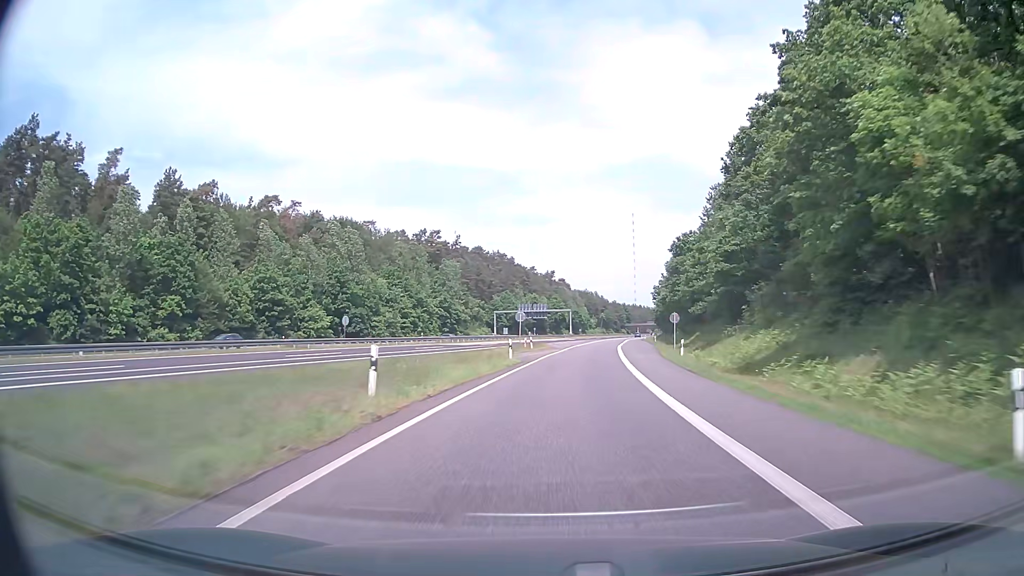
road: motorway_link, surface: asphalt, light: Day
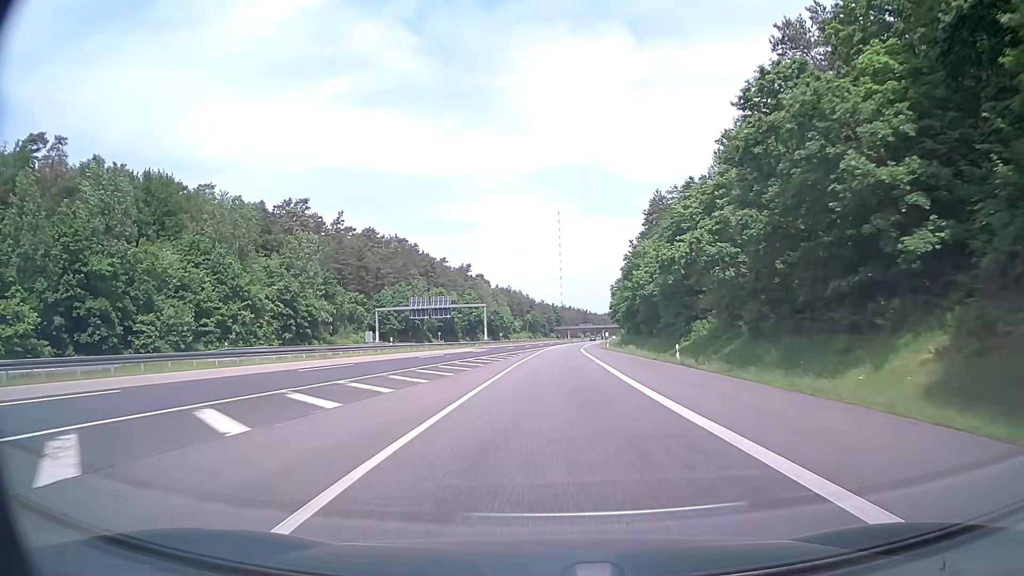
(+4.4, +57.8) m; +7°
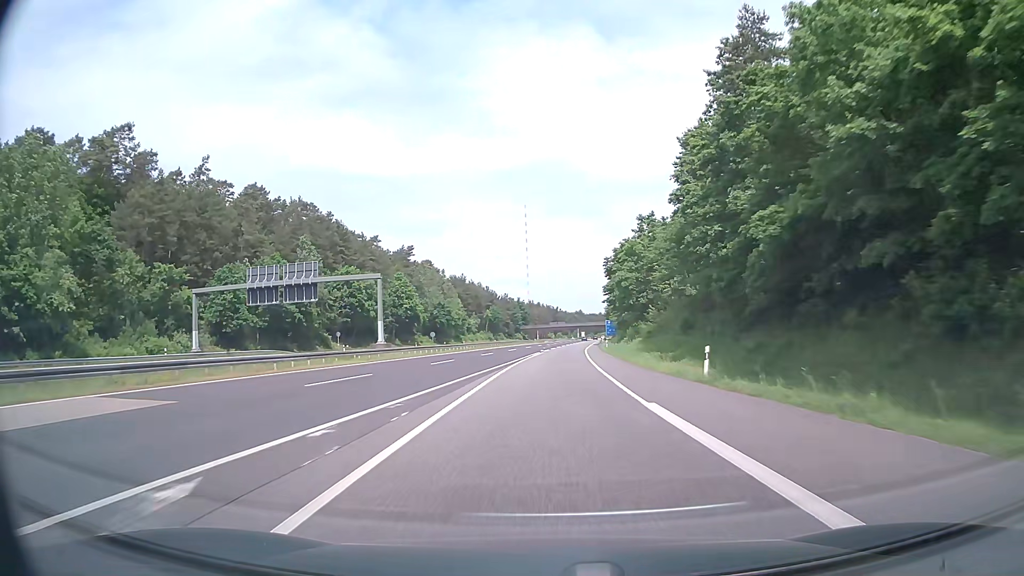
(+1.4, +61.9) m; +3°
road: motorway
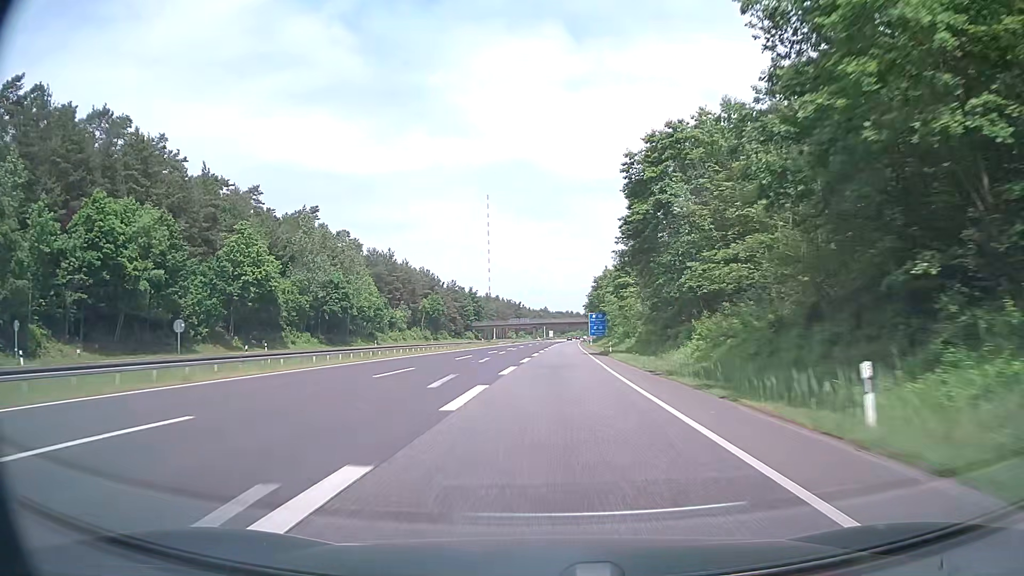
(+2.1, +66.9) m; +3°
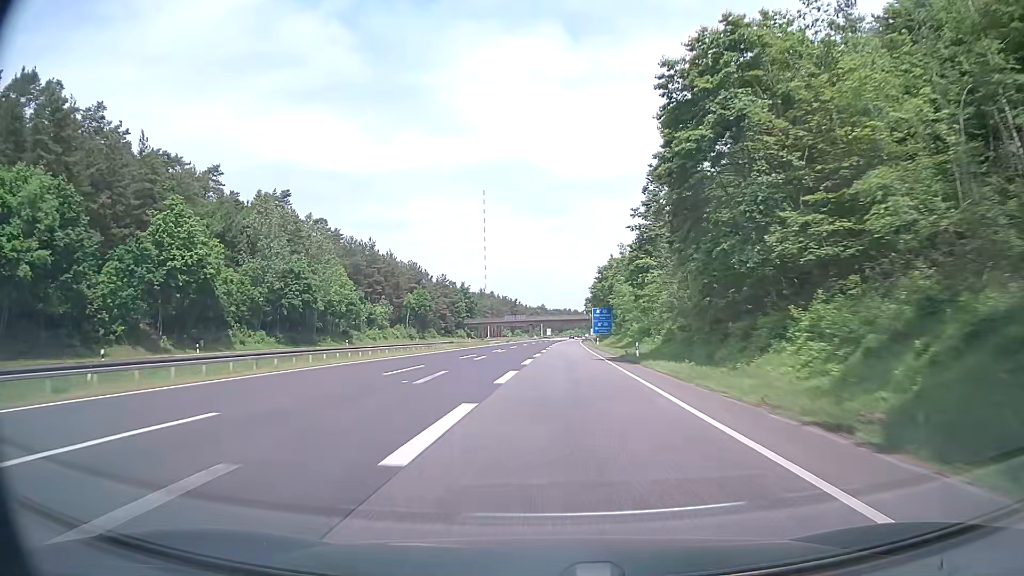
(0.0, +17.4) m; 0°
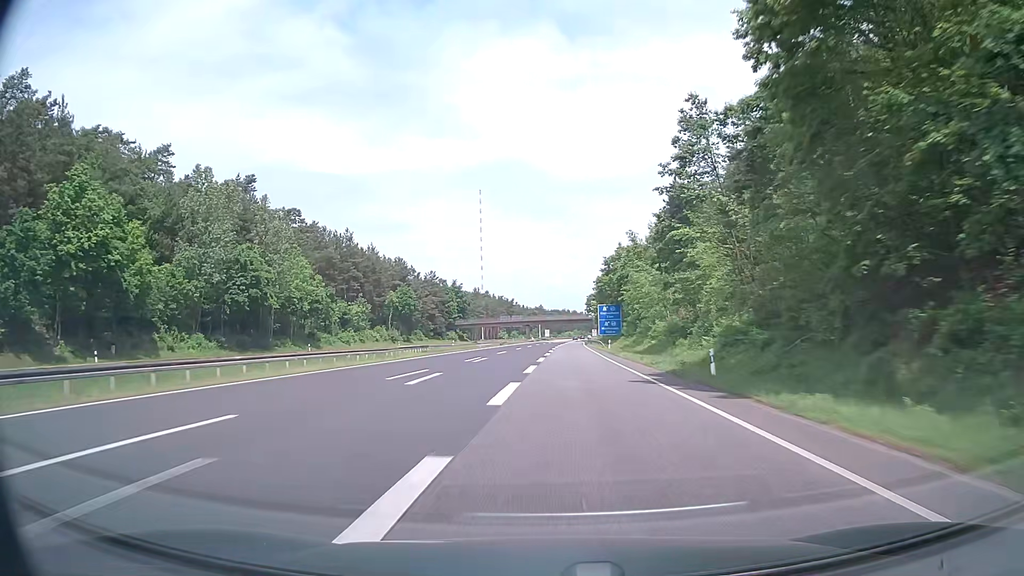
(0.0, +17.7) m; 0°
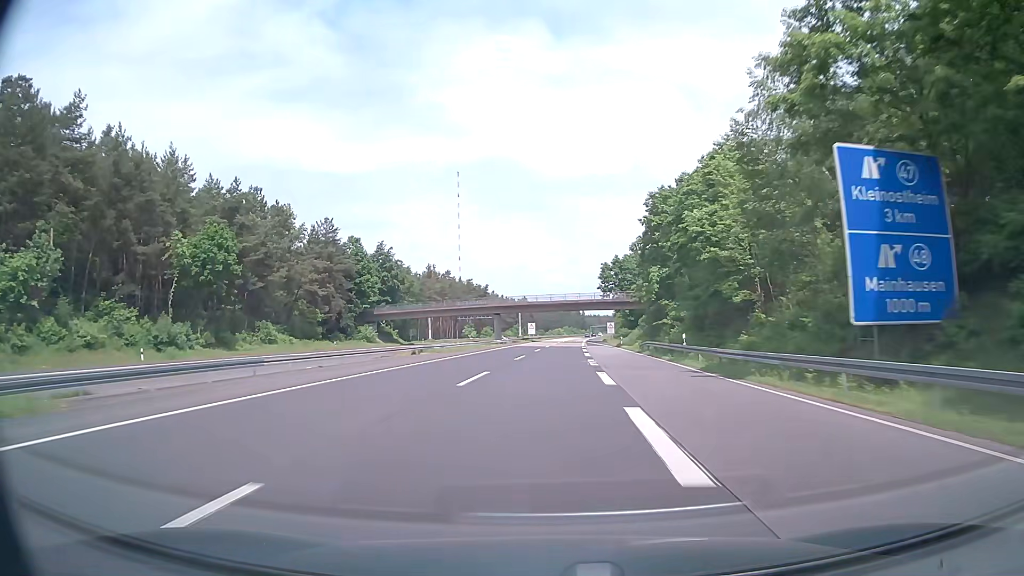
(+0.6, +90.7) m; +1°
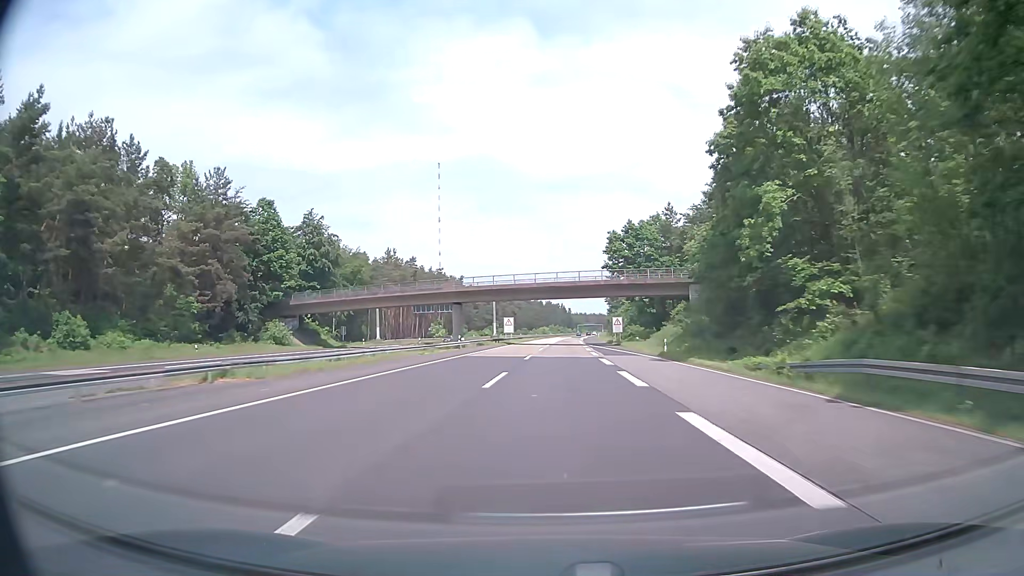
(+0.6, +36.6) m; +2°
(0, +10) (0, +20) (0, +30) (+1, +40) (+1, +50) (+1, +60) (+2, +70) (+2, +80) (+3, +90) (+4, +100) m
